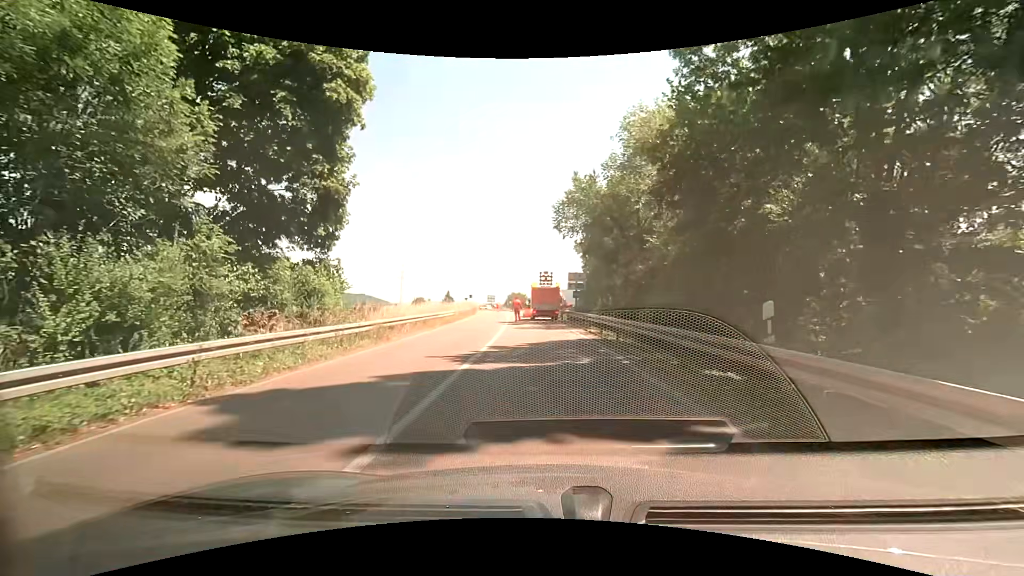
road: trunk_link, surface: asphalt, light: Day
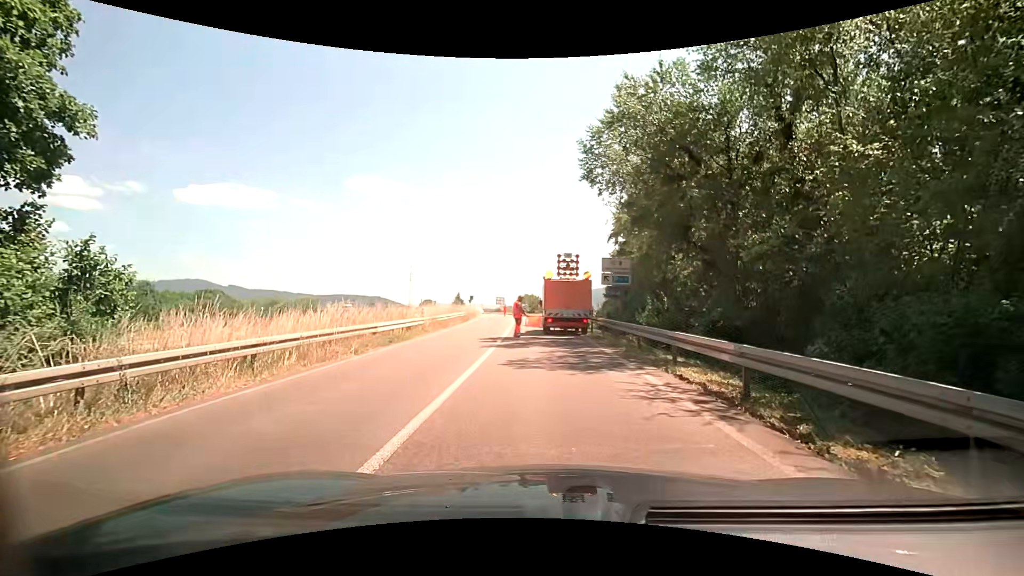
(-0.2, +14.3) m; -2°
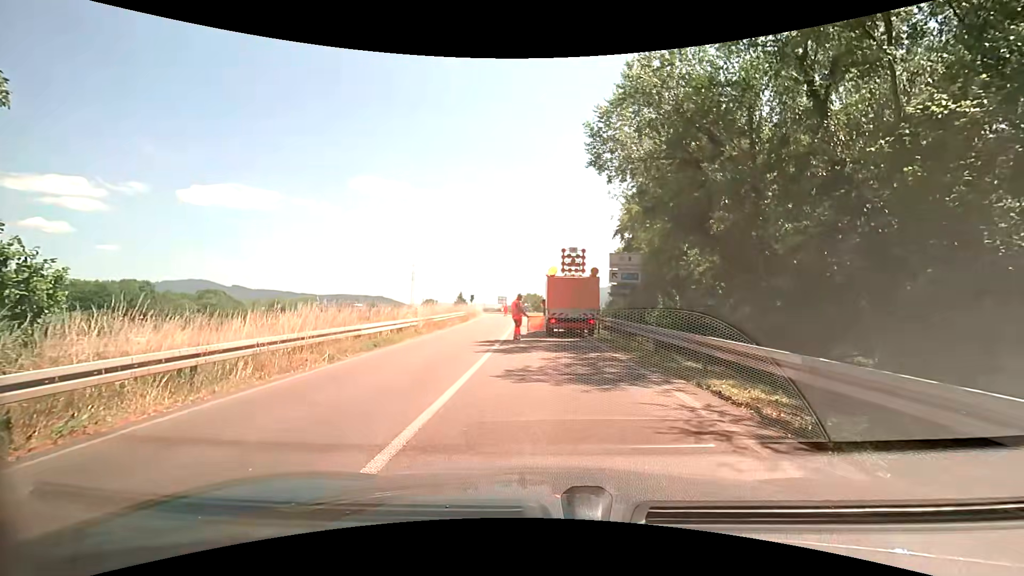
(0.0, +1.9) m; +1°
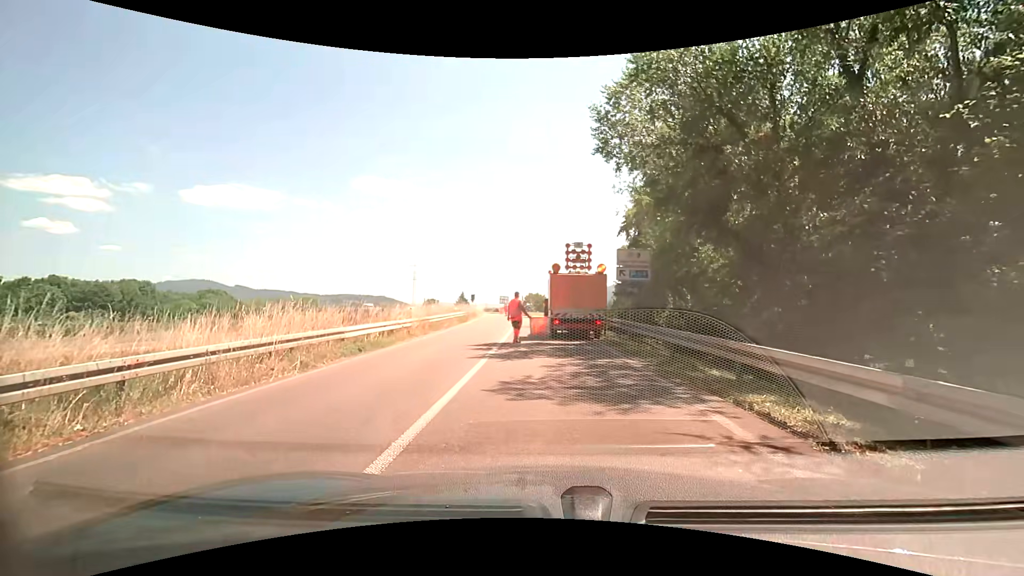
(0.0, +1.5) m; +1°
